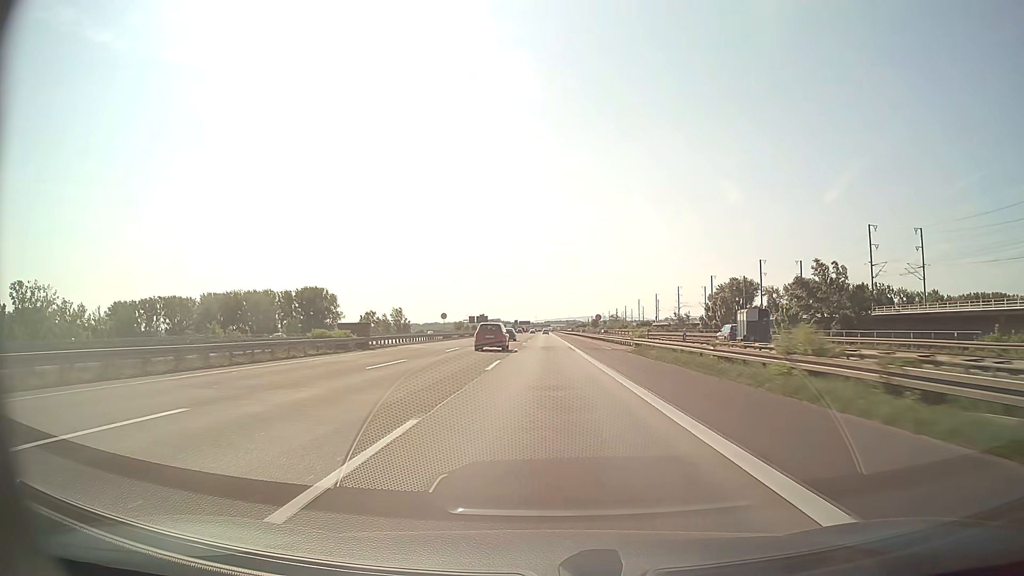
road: motorway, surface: asphalt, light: Day
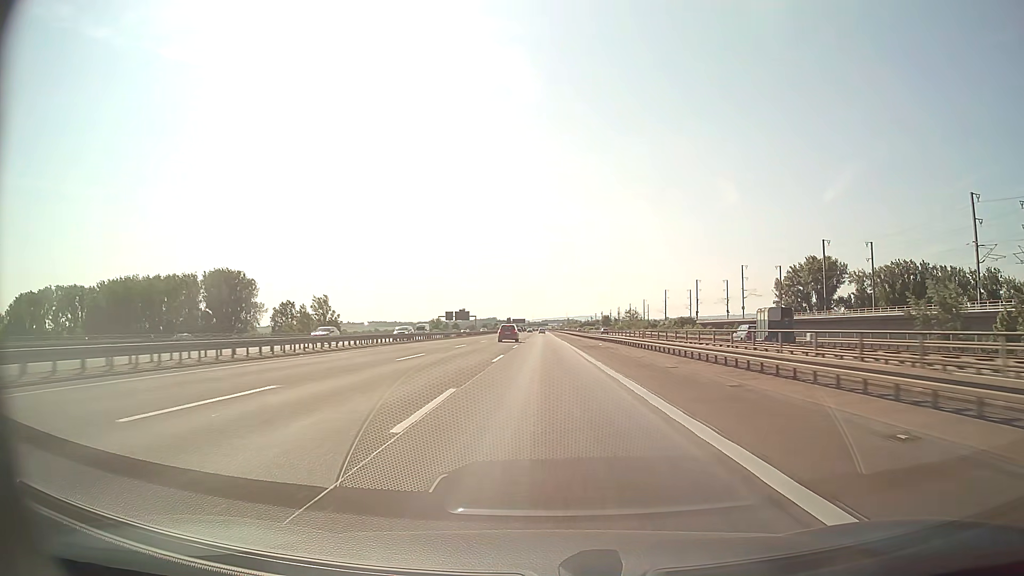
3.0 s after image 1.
(+0.1, +87.1) m; 0°
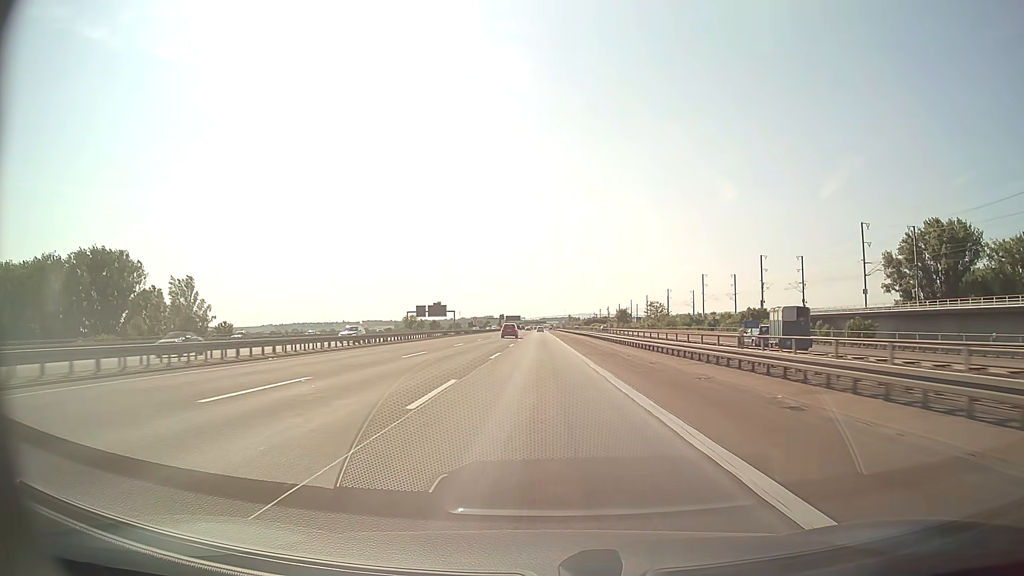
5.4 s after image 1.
(+0.3, +69.7) m; 0°
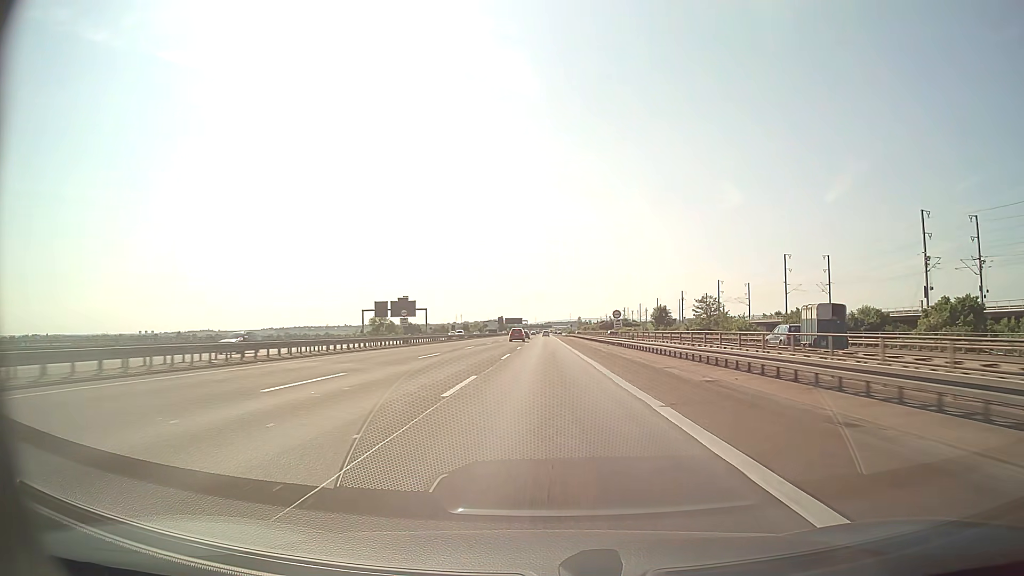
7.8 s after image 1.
(-0.4, +69.7) m; -1°
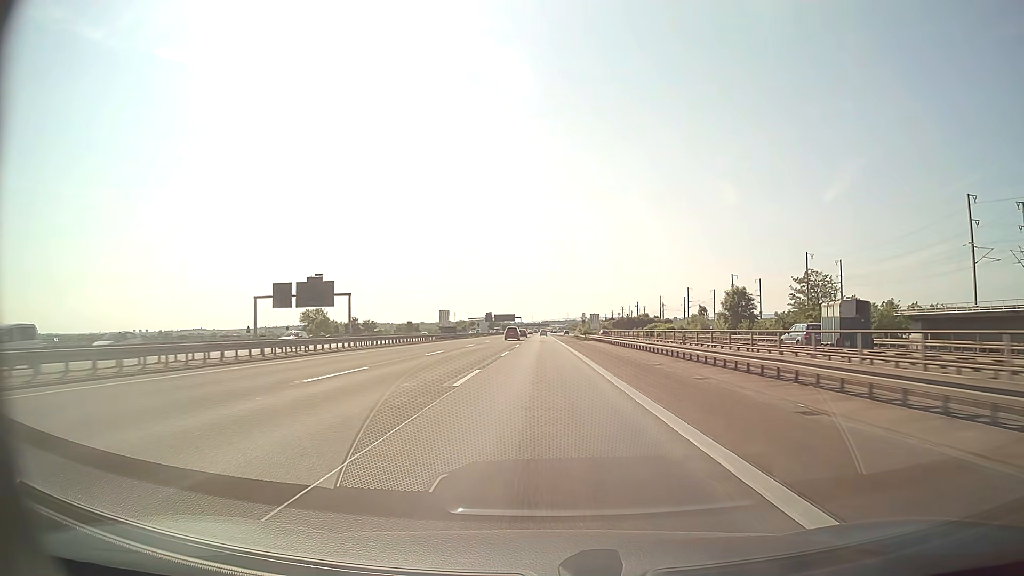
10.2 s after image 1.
(+0.3, +69.6) m; 0°
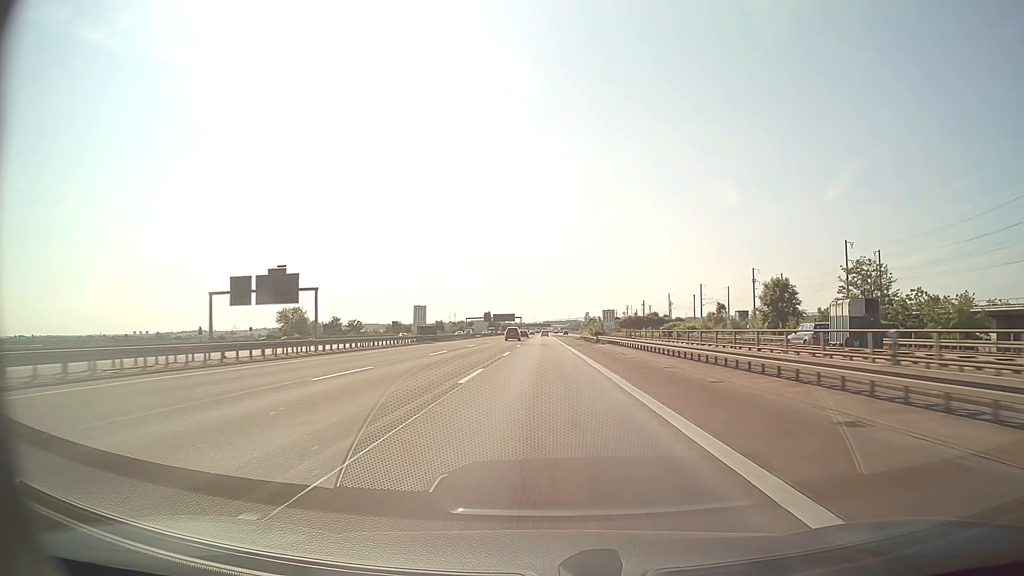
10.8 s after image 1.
(0.0, +17.4) m; 0°
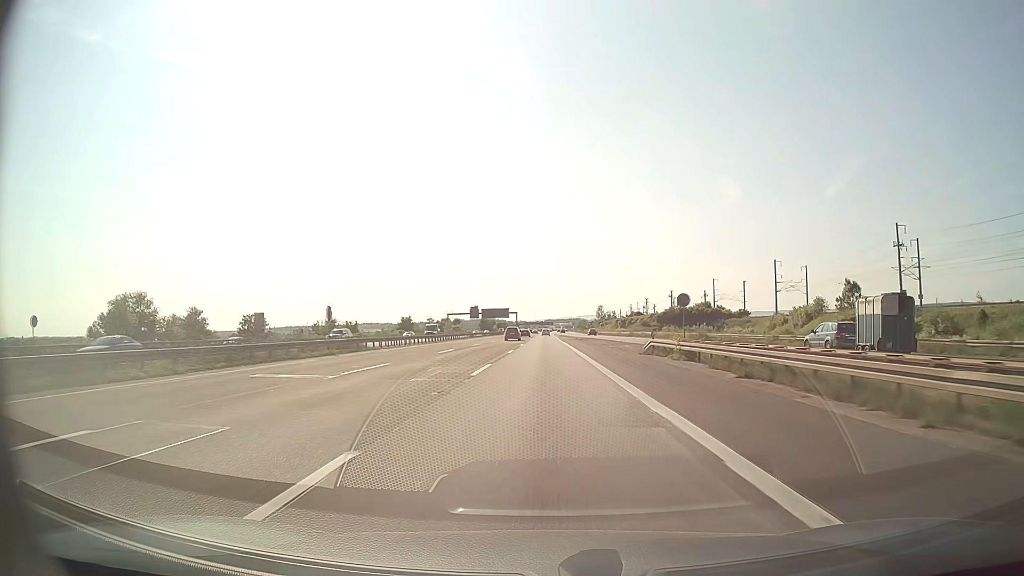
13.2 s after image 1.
(0.0, +69.7) m; 0°
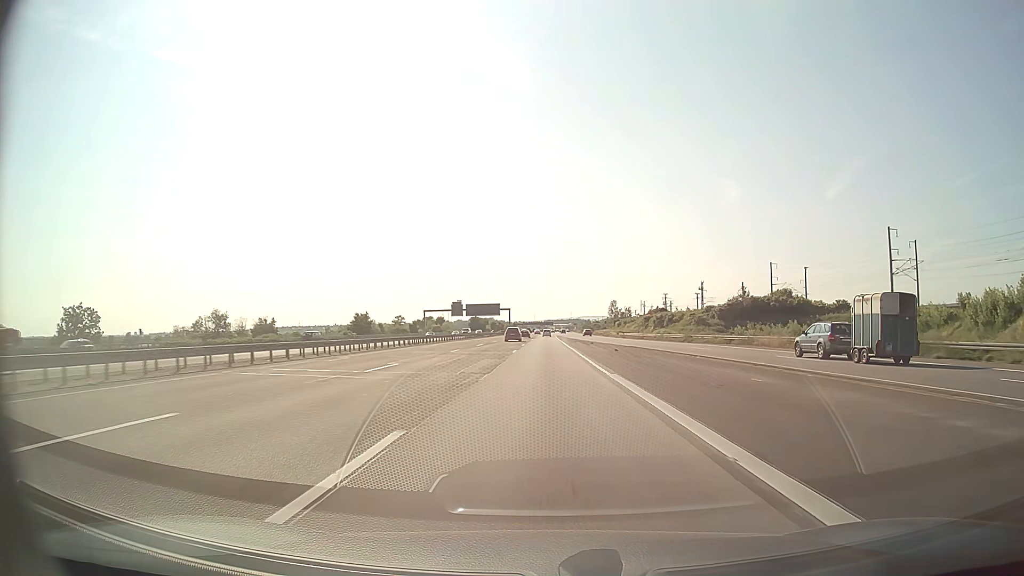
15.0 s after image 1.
(0.0, +52.3) m; 0°
(0, +10) (0, +20) (0, +30) (0, +40) (0, +50) (0, +60) (0, +70) (0, +80) (0, +90) (0, +100) m
